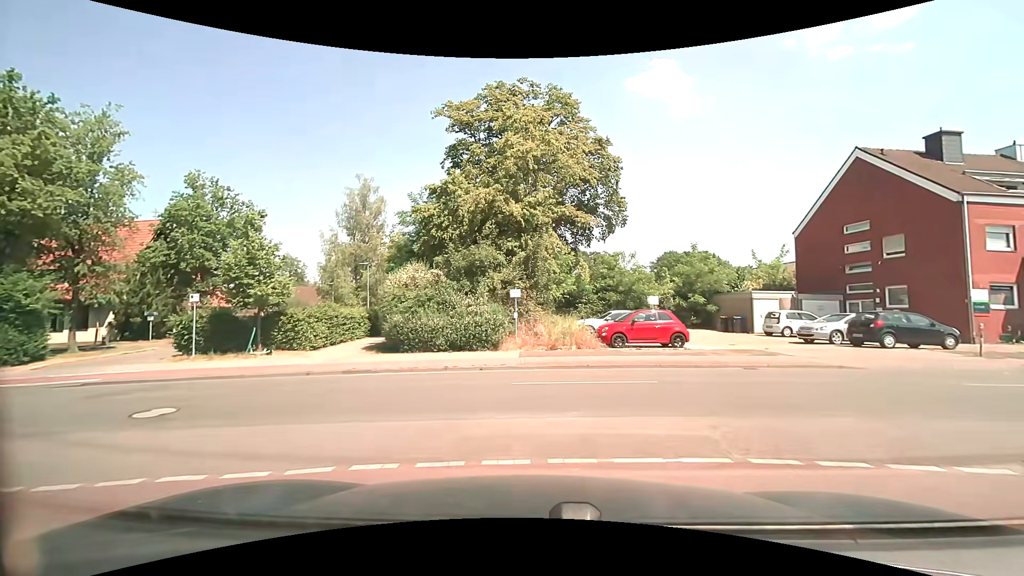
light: Day
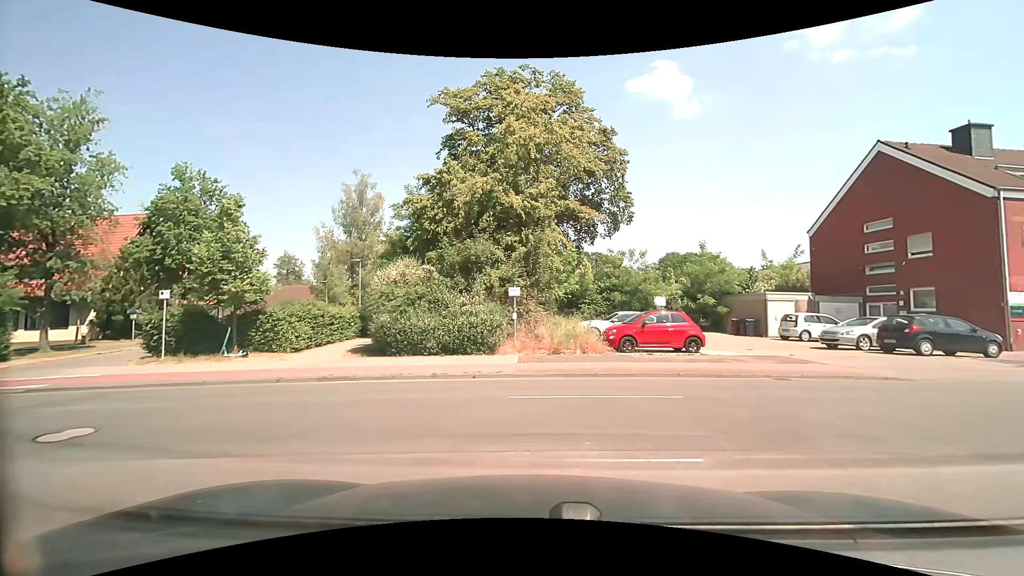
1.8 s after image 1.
(0.0, +1.7) m; 0°
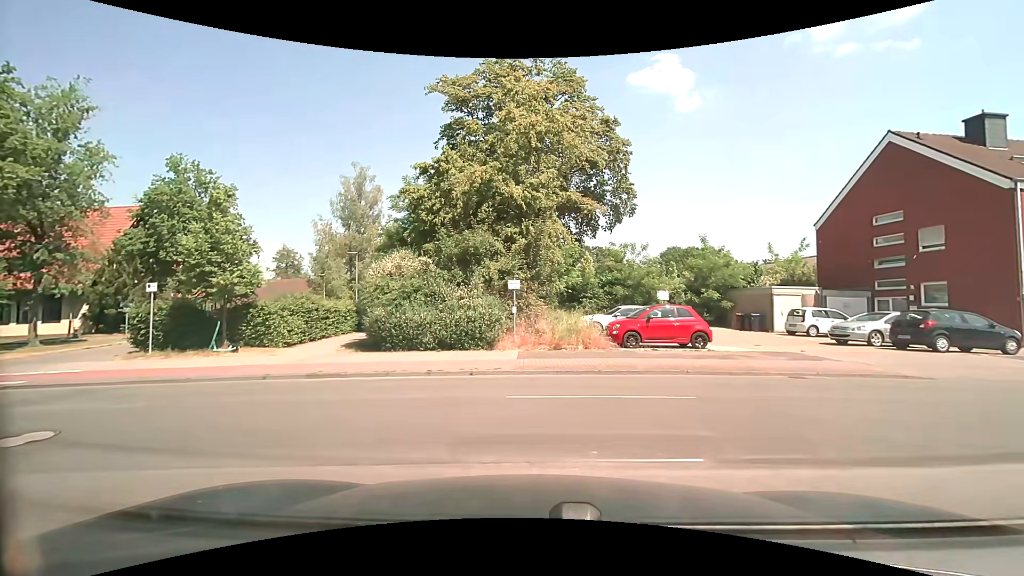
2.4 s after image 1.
(0.0, +0.7) m; 0°
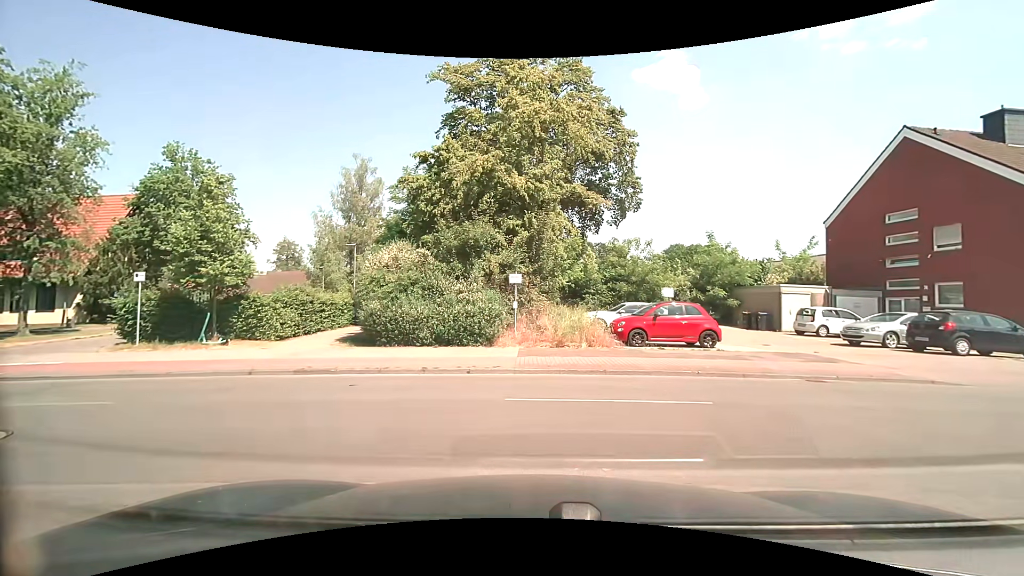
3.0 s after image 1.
(0.0, +0.7) m; 0°
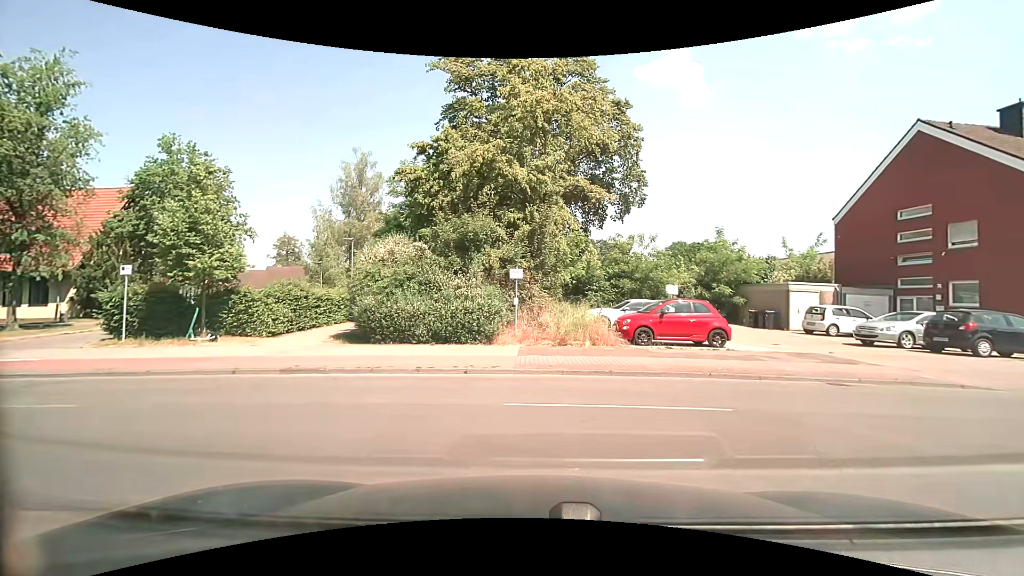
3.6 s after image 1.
(0.0, +0.7) m; 0°
